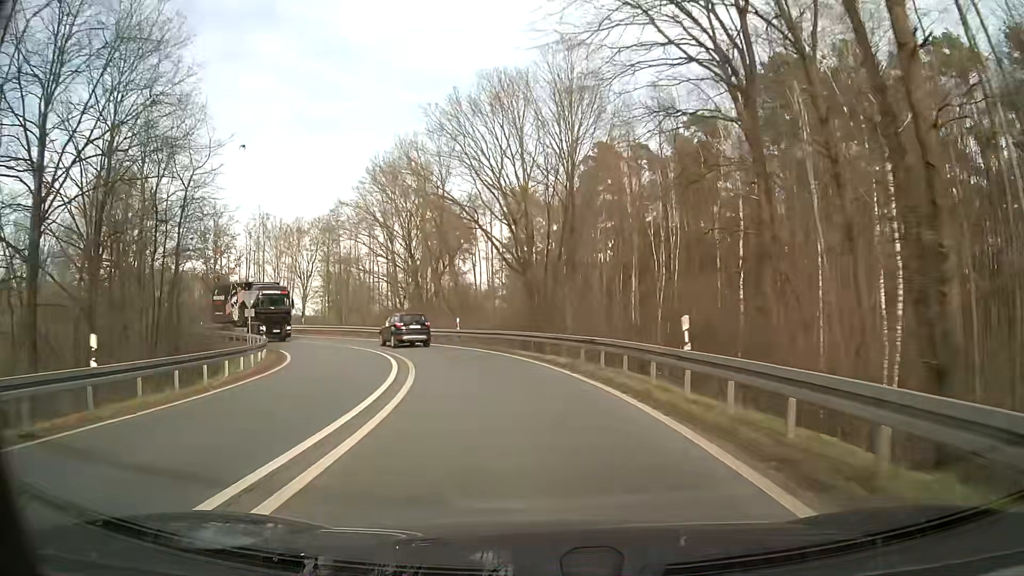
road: trunk_link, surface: asphalt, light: Day
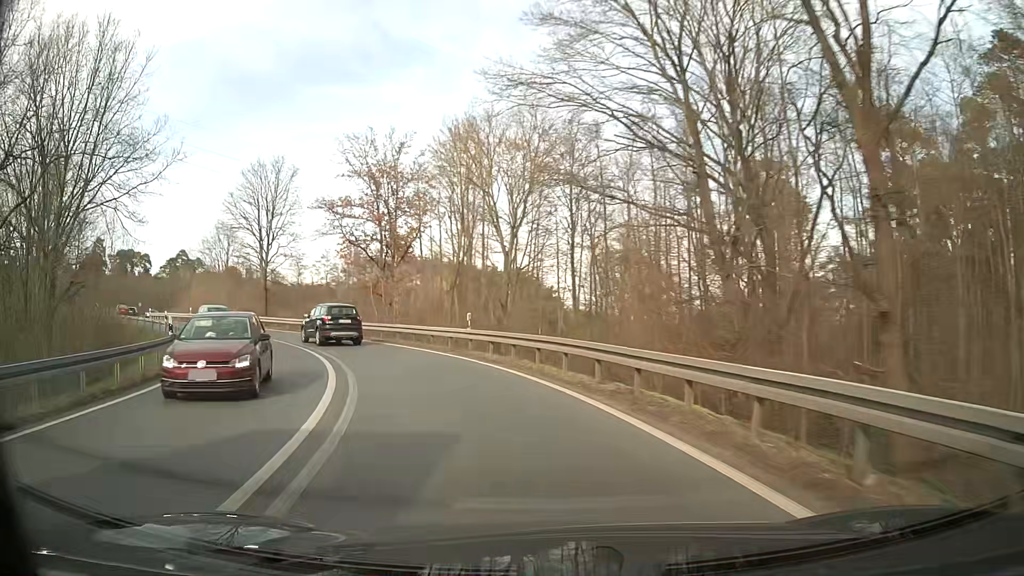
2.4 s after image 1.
(-6.8, +33.7) m; -26°
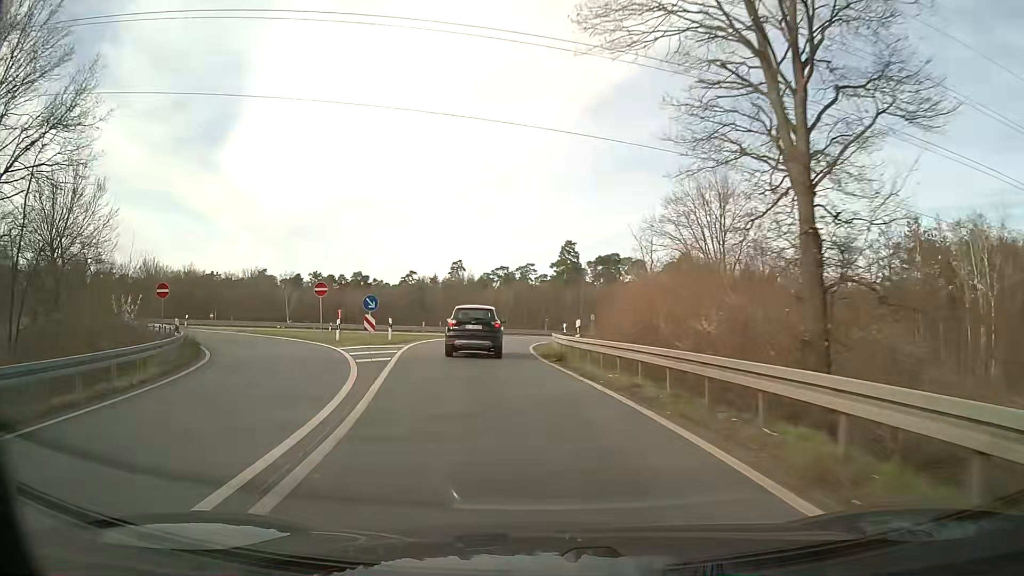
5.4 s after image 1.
(-16.6, +39.2) m; -45°
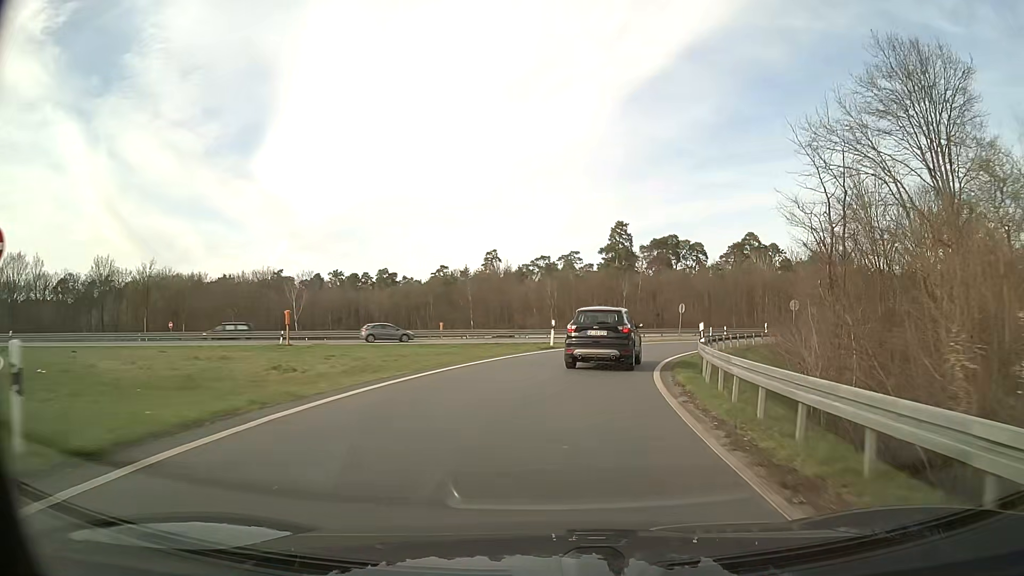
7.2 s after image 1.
(-2.1, +26.1) m; -4°
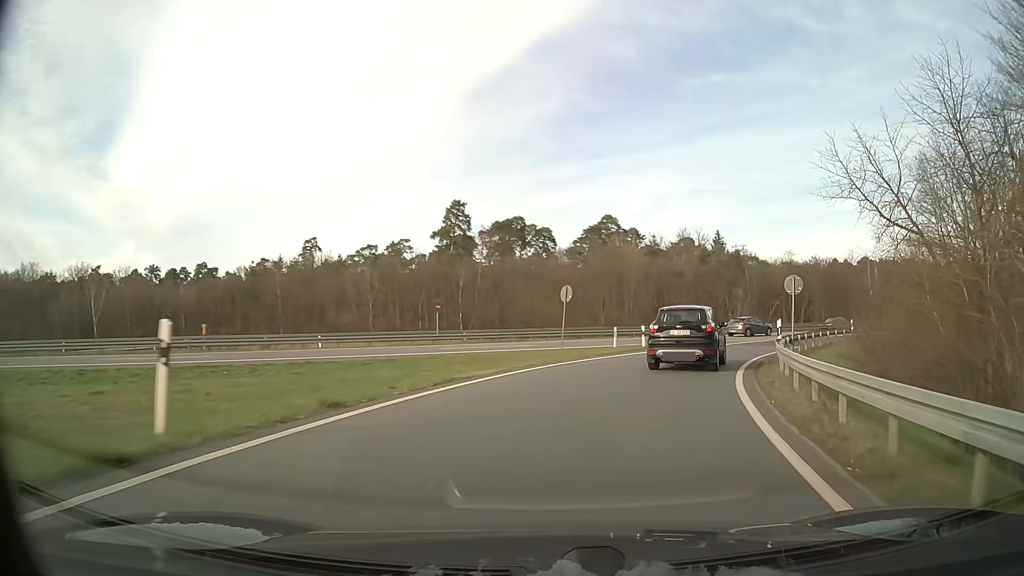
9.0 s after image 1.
(+2.5, +23.8) m; +14°
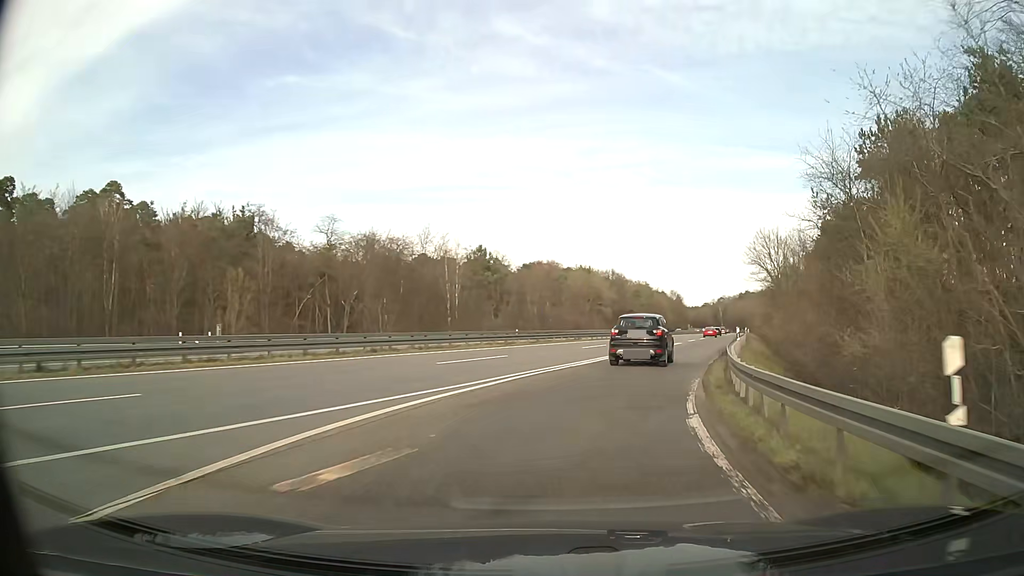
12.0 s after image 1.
(+13.3, +36.5) m; +39°
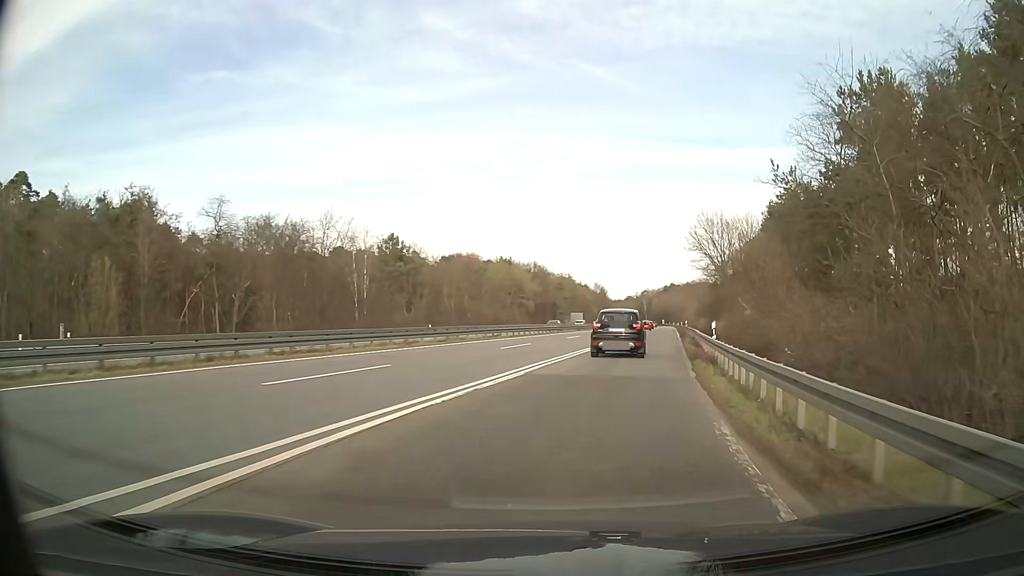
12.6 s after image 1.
(+0.5, +8.5) m; +7°
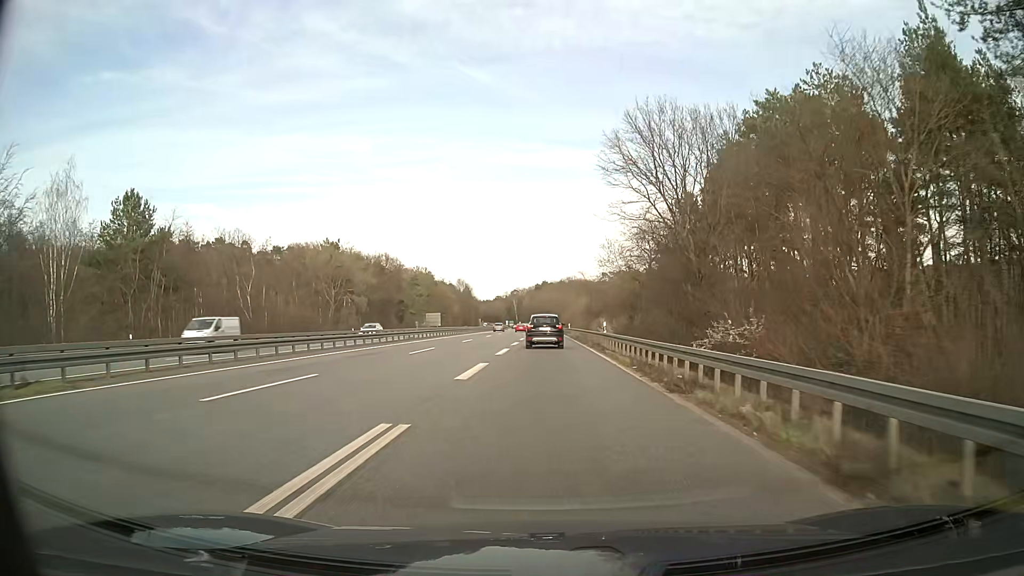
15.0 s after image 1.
(+5.3, +37.2) m; +11°
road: trunk
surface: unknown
(0, +10) (0, +20) (0, +30) (0, +40) (-1, +50) (-1, +60) (-1, +70) (-1, +80) (-2, +90) (-2, +100) m
